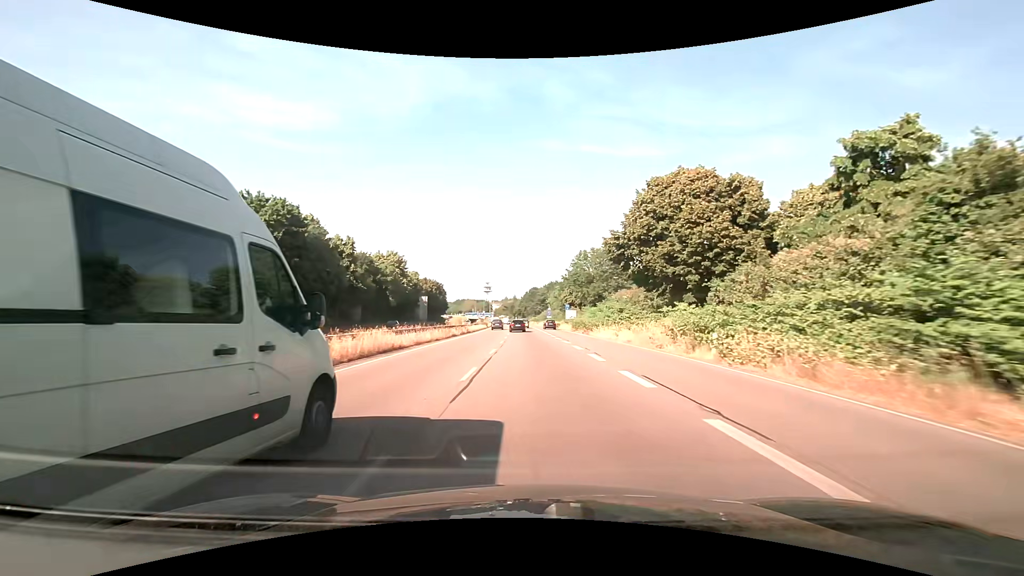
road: trunk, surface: asphalt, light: Day
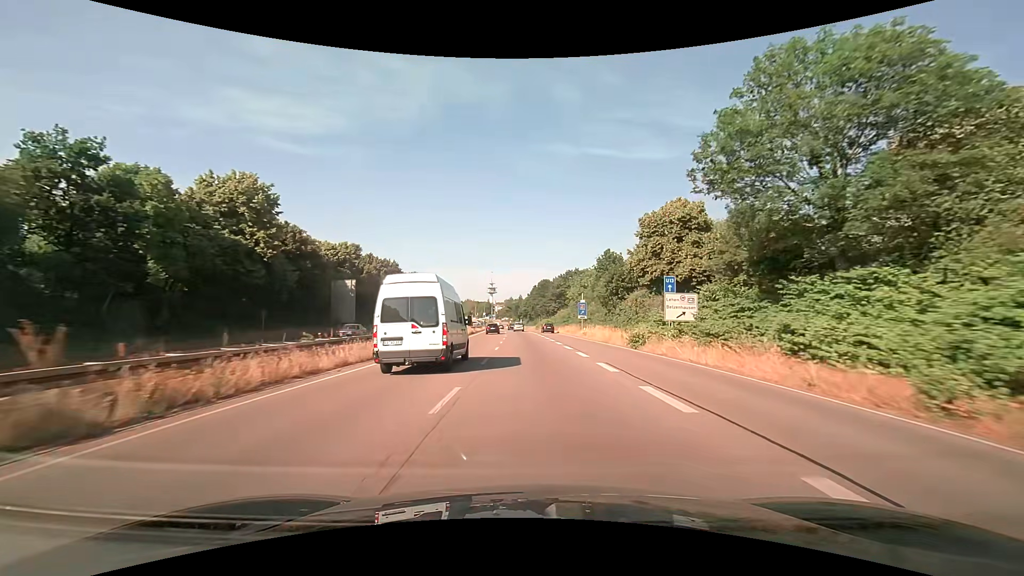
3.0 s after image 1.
(-0.6, +57.5) m; -1°
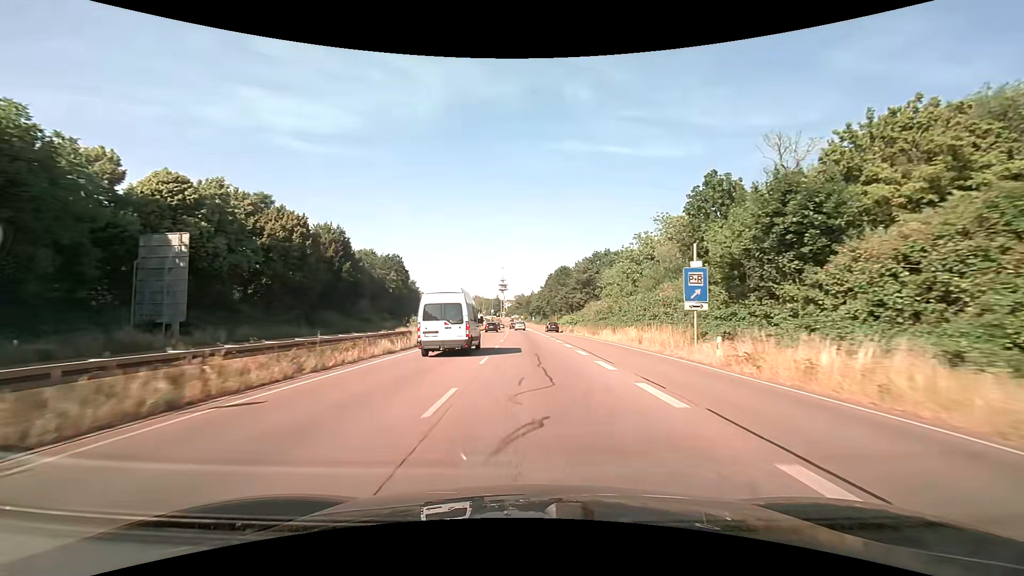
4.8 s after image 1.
(-0.4, +36.3) m; -2°
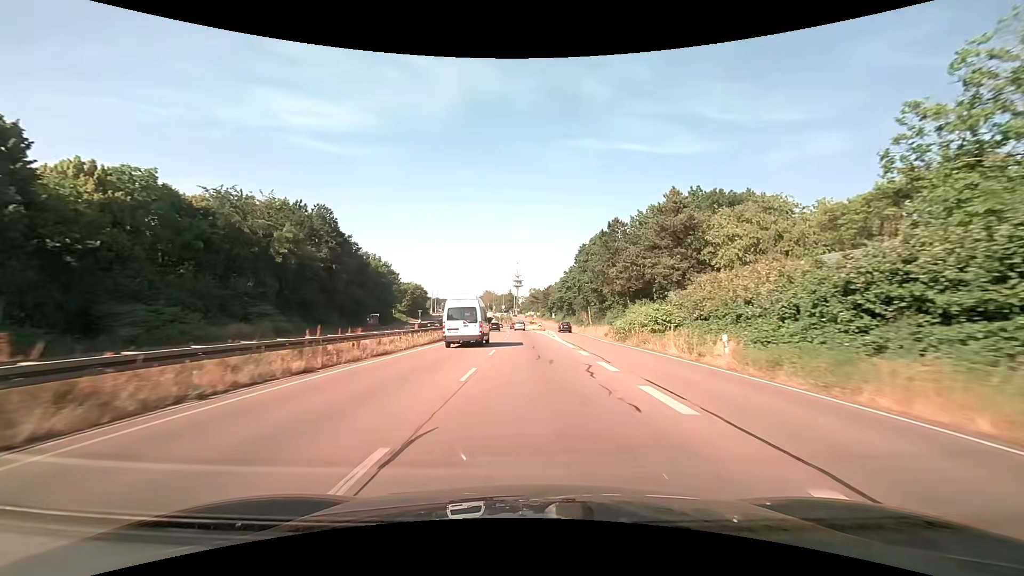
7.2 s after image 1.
(-0.3, +49.7) m; -2°
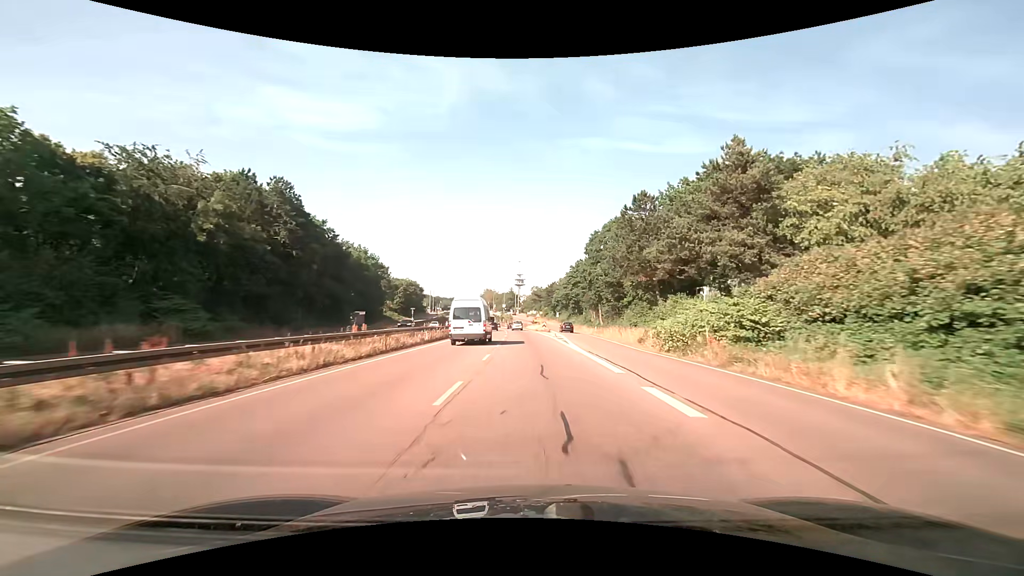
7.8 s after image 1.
(0.0, +12.3) m; 0°
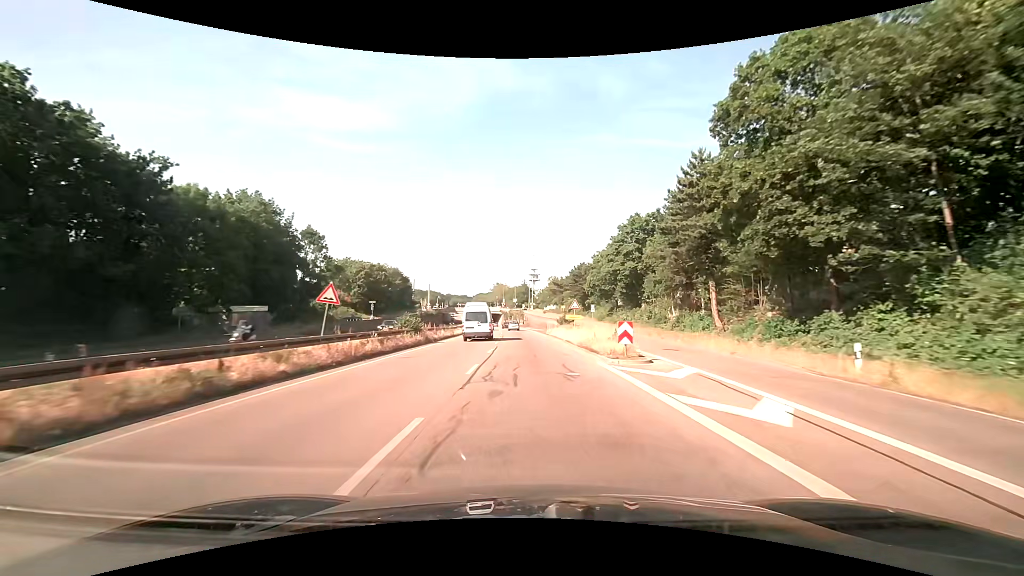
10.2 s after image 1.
(-0.6, +48.7) m; -2°
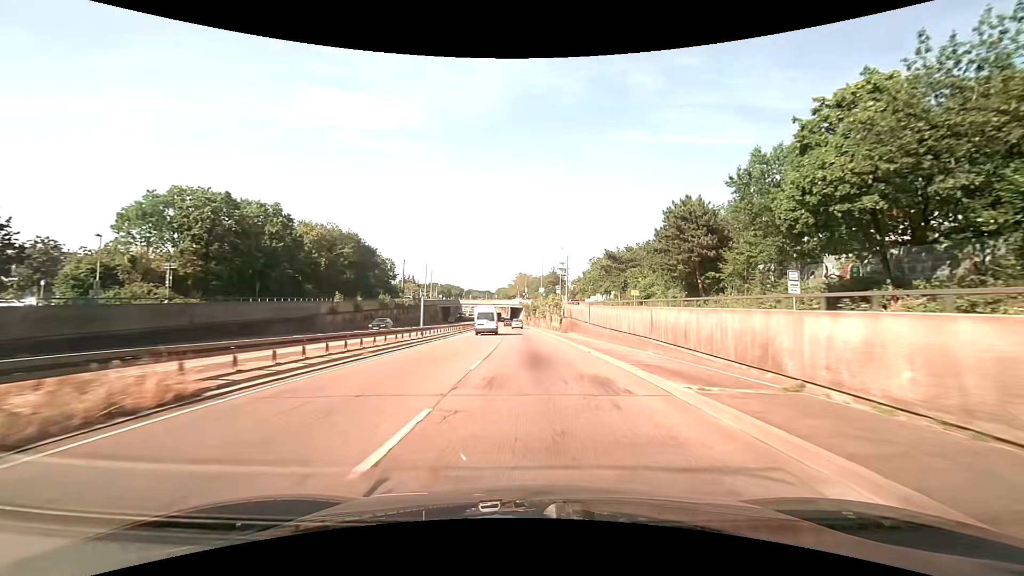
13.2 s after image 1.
(-1.6, +59.8) m; -3°
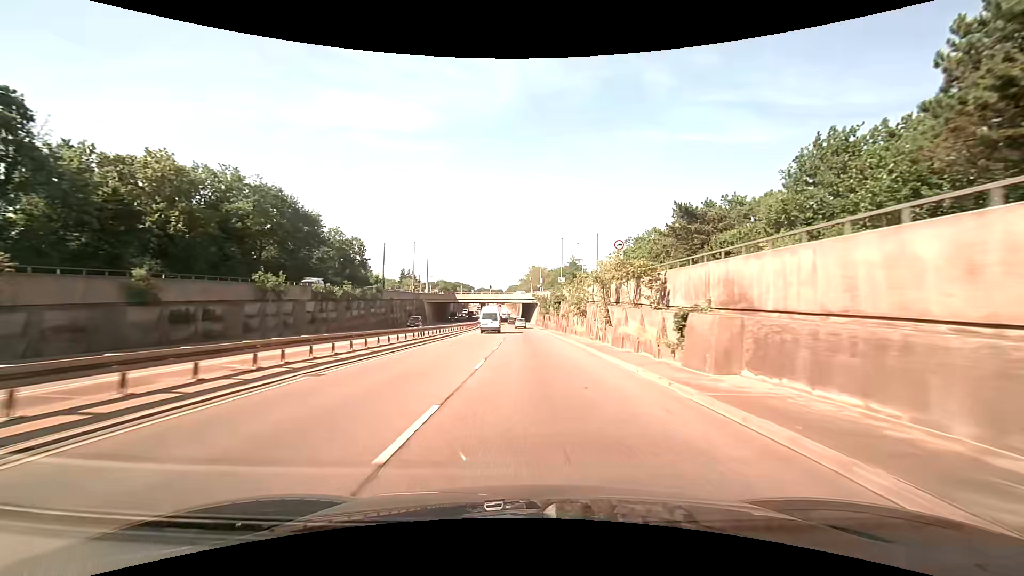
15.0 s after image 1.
(-0.6, +35.9) m; -2°
(0, +10) (0, +20) (0, +30) (0, +40) (-1, +50) (-1, +60) (-1, +70) (-1, +80) (-2, +90) (-2, +100) m
